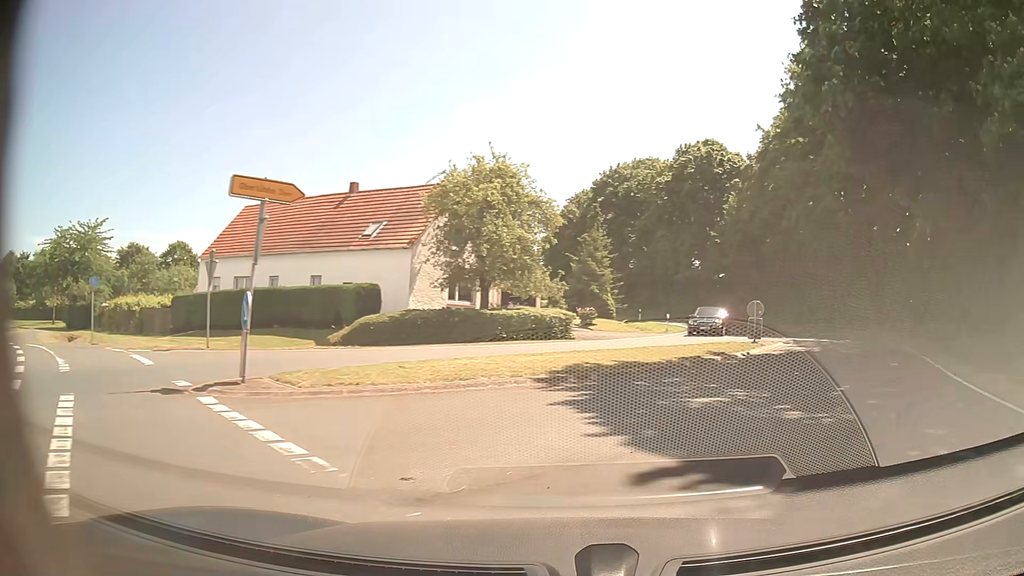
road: tertiary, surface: asphalt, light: Day
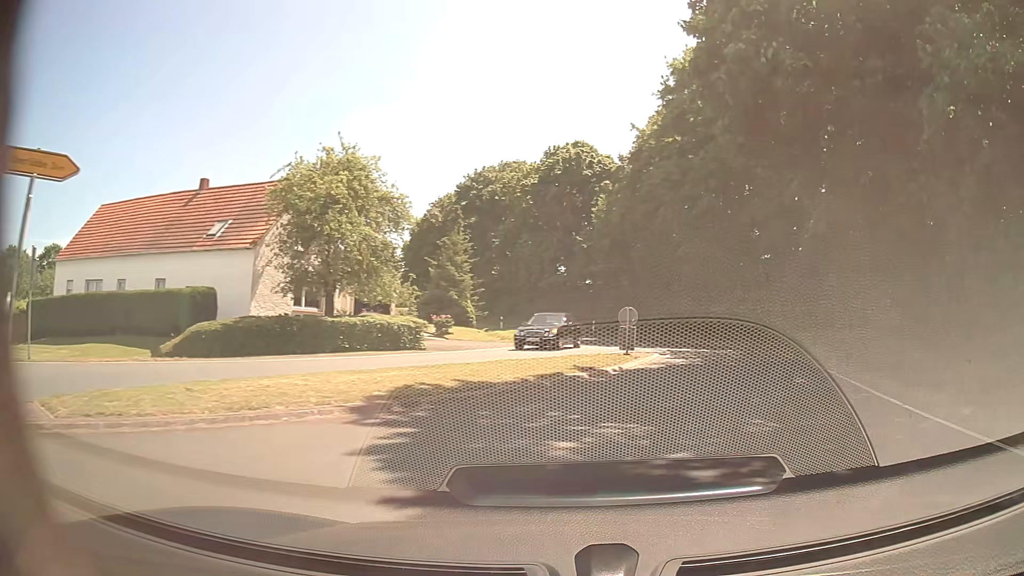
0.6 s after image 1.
(+0.3, +2.9) m; +11°
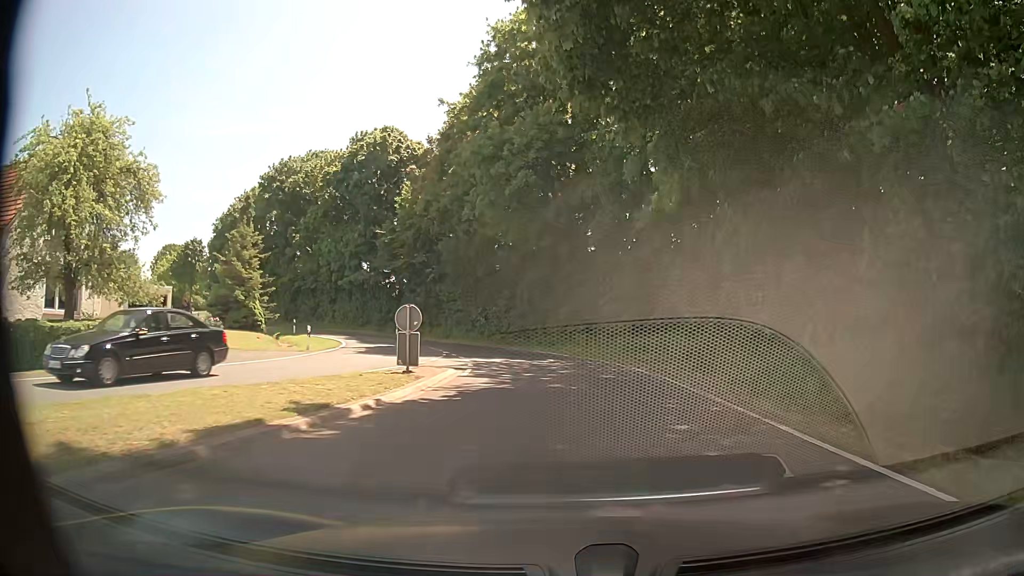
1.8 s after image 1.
(+1.1, +6.5) m; +16°
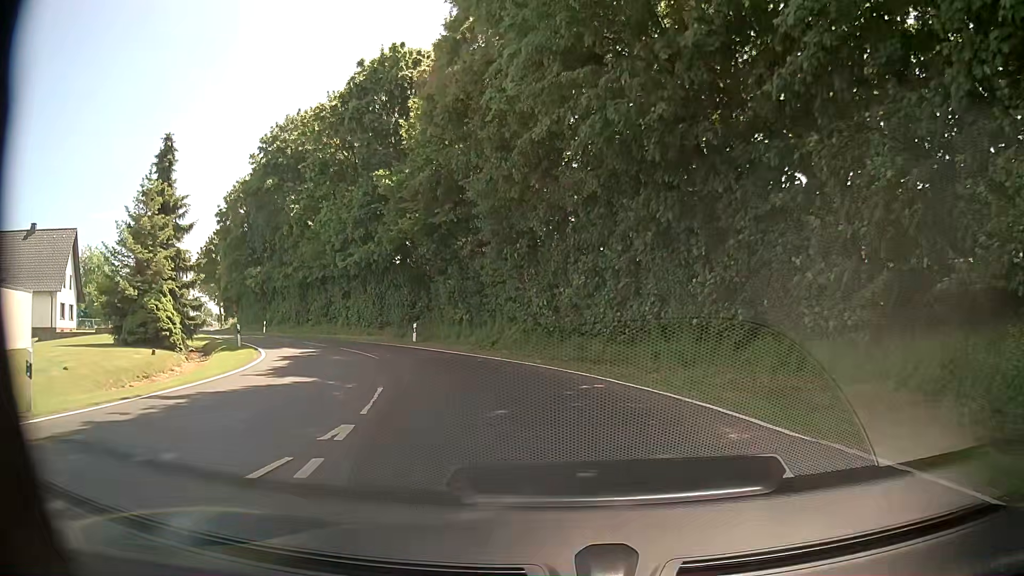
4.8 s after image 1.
(-0.5, +20.9) m; -8°
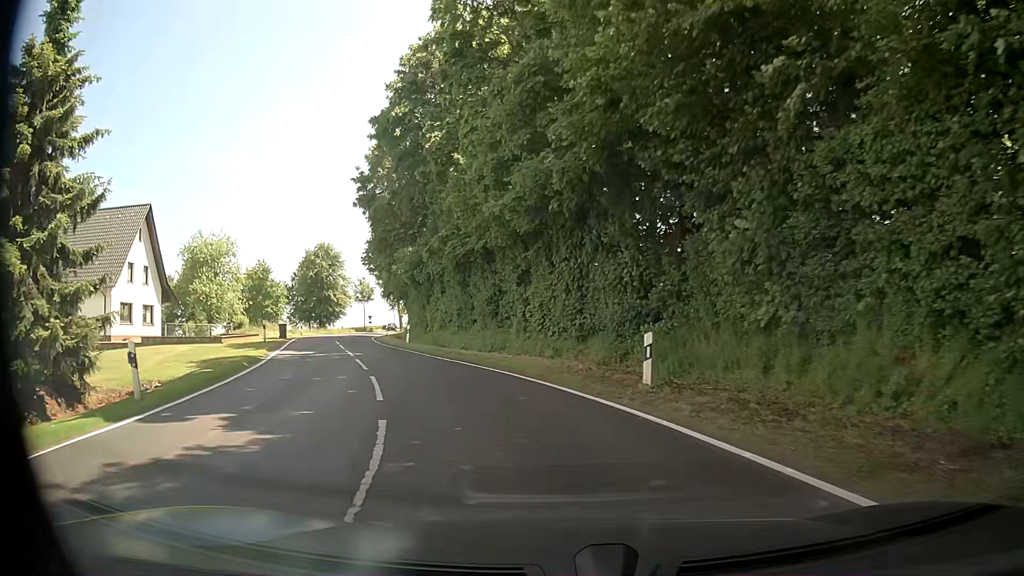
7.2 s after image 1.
(-3.7, +21.0) m; -19°
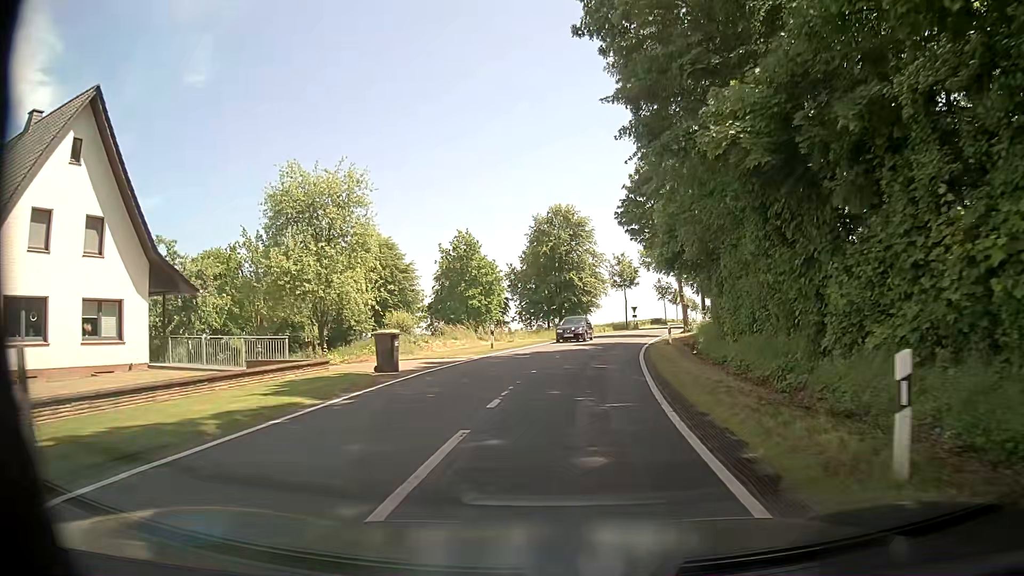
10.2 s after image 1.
(-8.3, +30.2) m; -24°
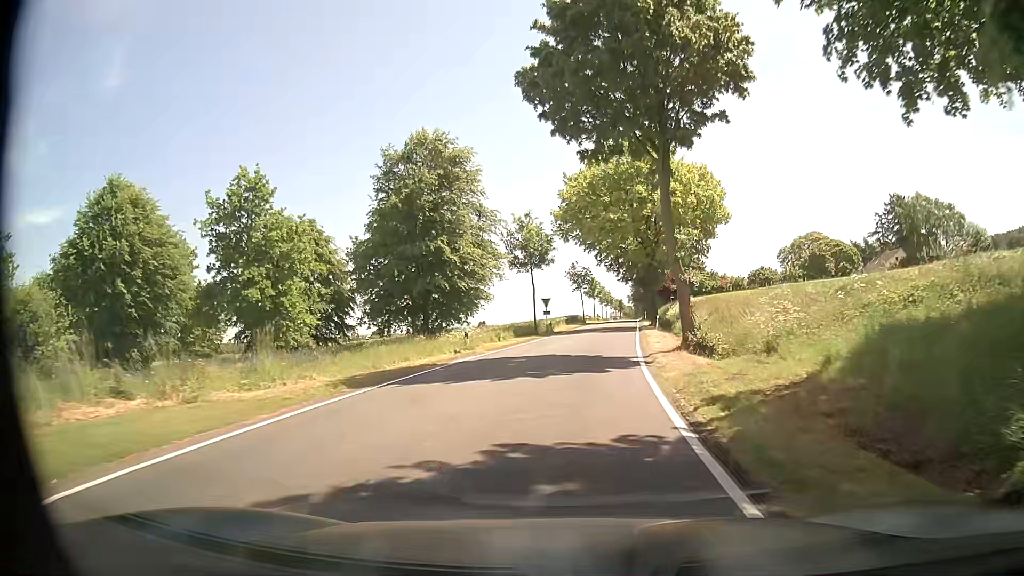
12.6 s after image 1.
(+2.1, +28.9) m; +8°
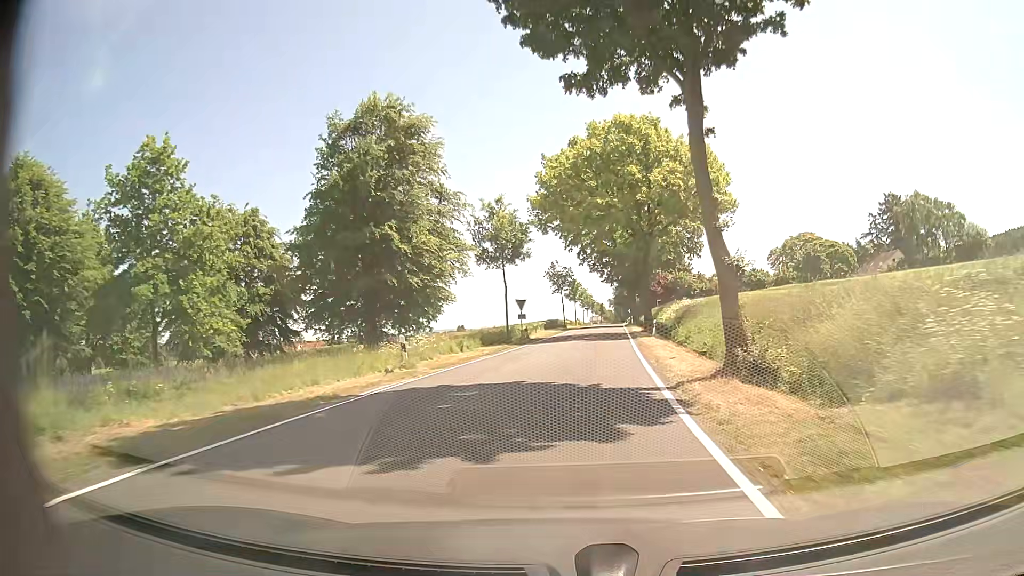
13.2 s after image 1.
(+0.1, +7.8) m; +3°
(0, +10) (0, +20) (+1, +30) (+2, +40) (+3, +50) (+3, +60) (+4, +70) (+5, +80) (+6, +90) (+6, +100) m
